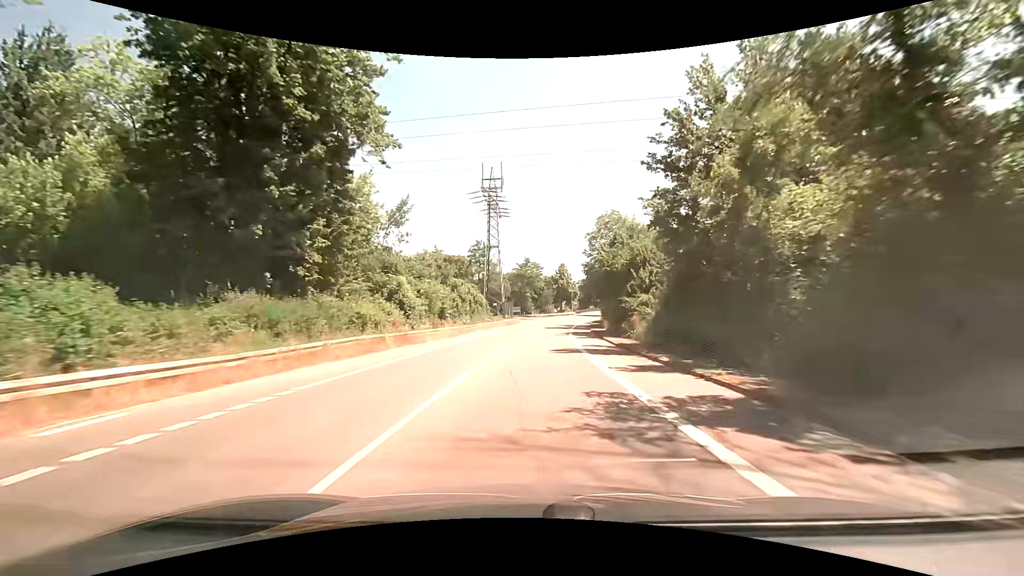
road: tertiary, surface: asphalt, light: Day
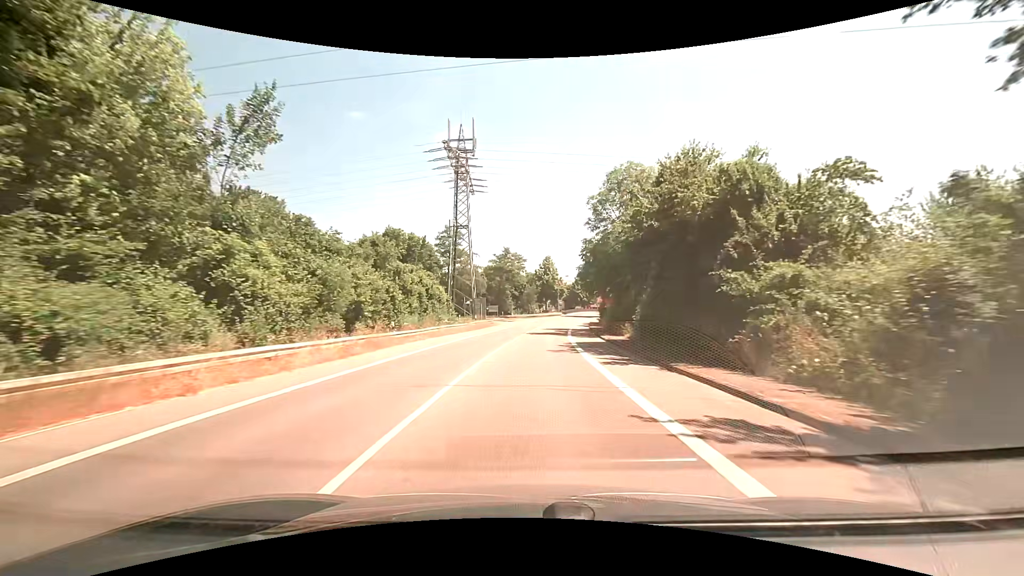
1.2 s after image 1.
(+0.4, +18.4) m; +2°
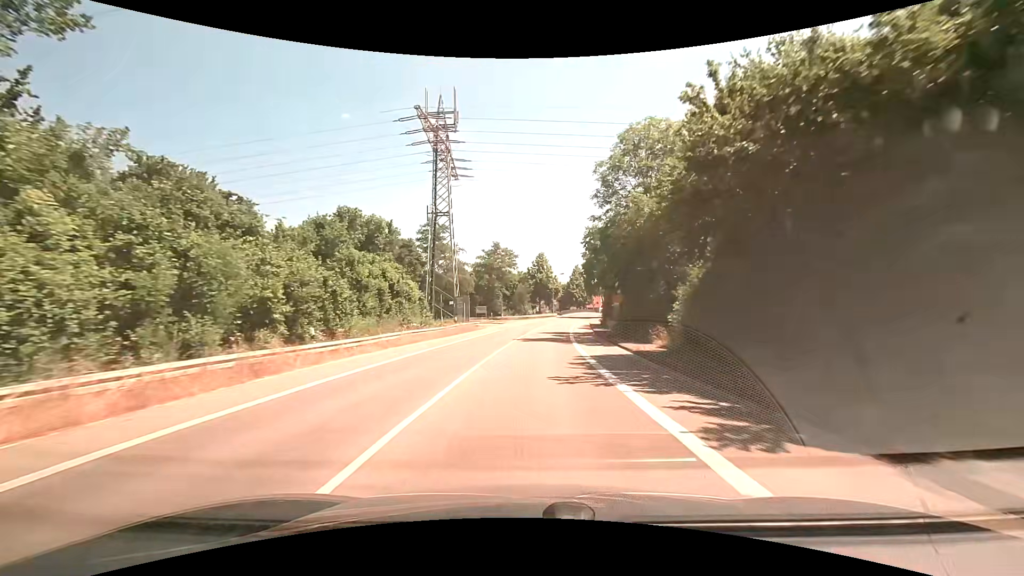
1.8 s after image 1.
(+0.1, +9.0) m; +2°
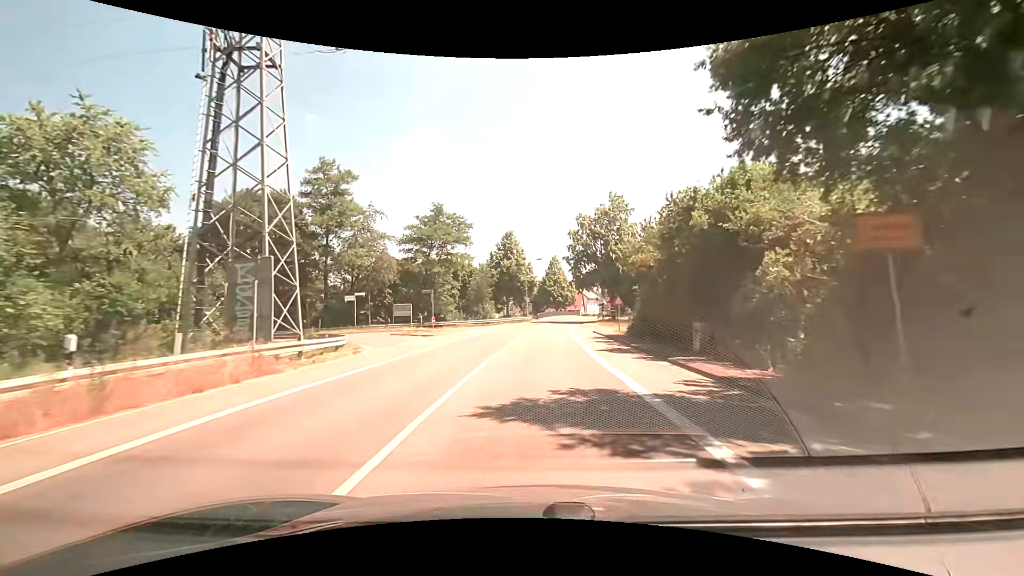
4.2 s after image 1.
(+0.6, +32.7) m; +4°
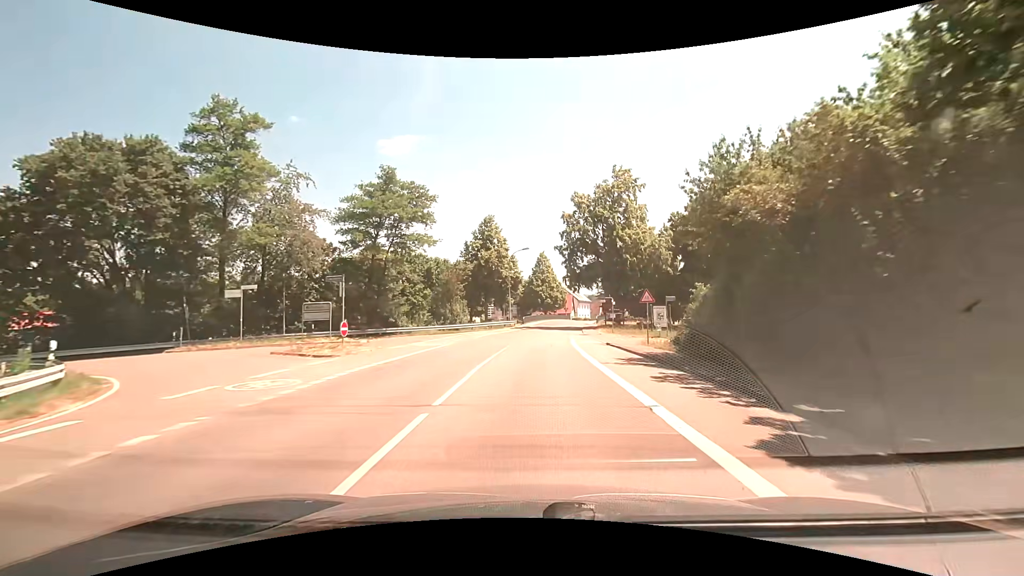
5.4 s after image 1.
(0.0, +14.7) m; +1°
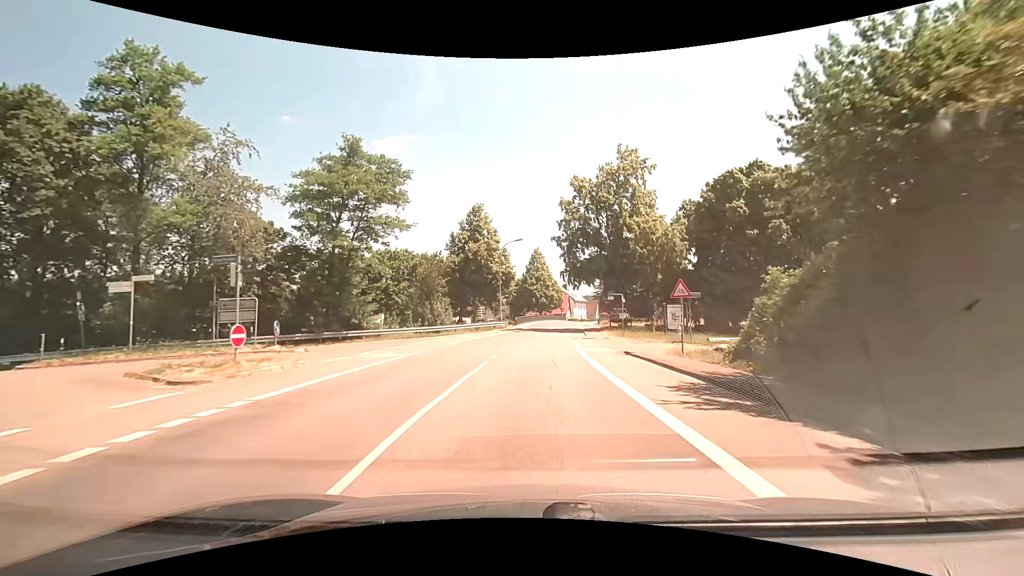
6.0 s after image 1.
(0.0, +7.1) m; 0°
